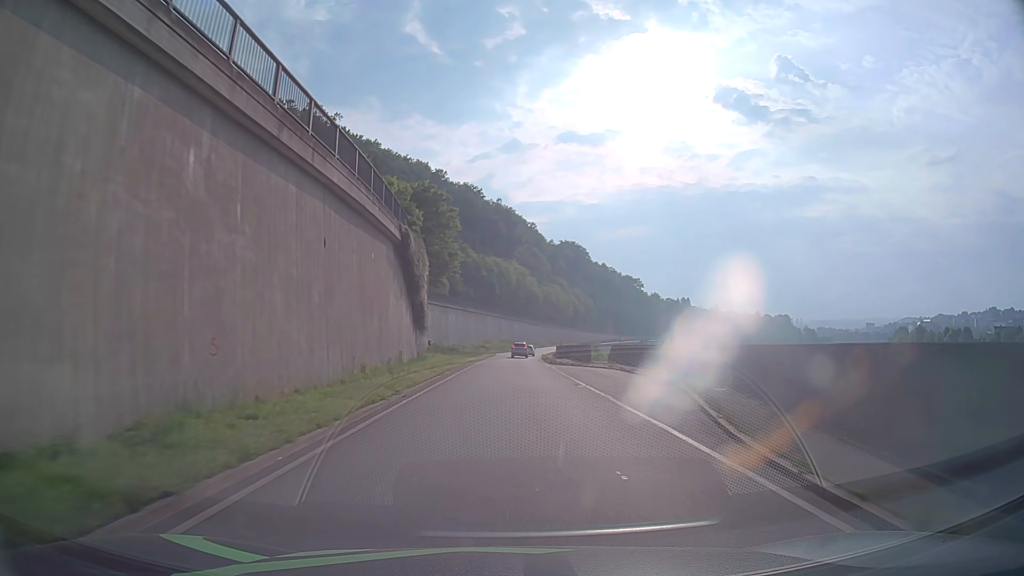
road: primary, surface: asphalt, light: Day
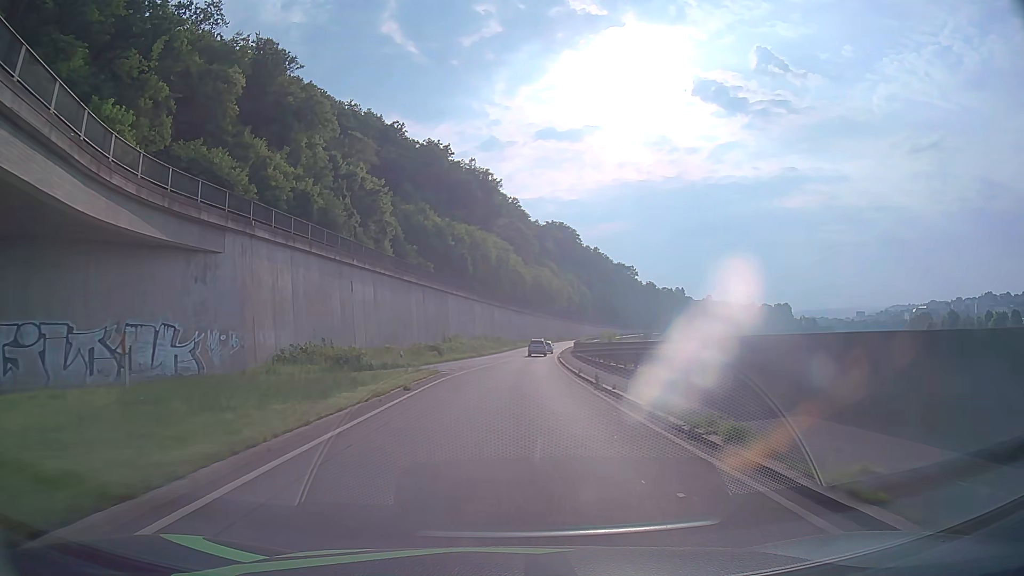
(+0.6, +53.7) m; +1°
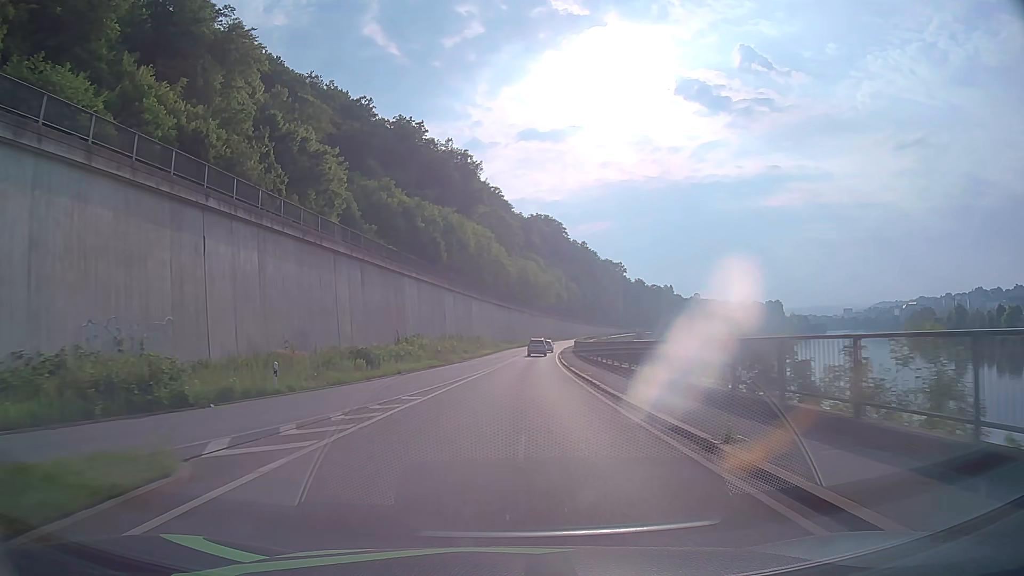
(+0.4, +21.6) m; +2°
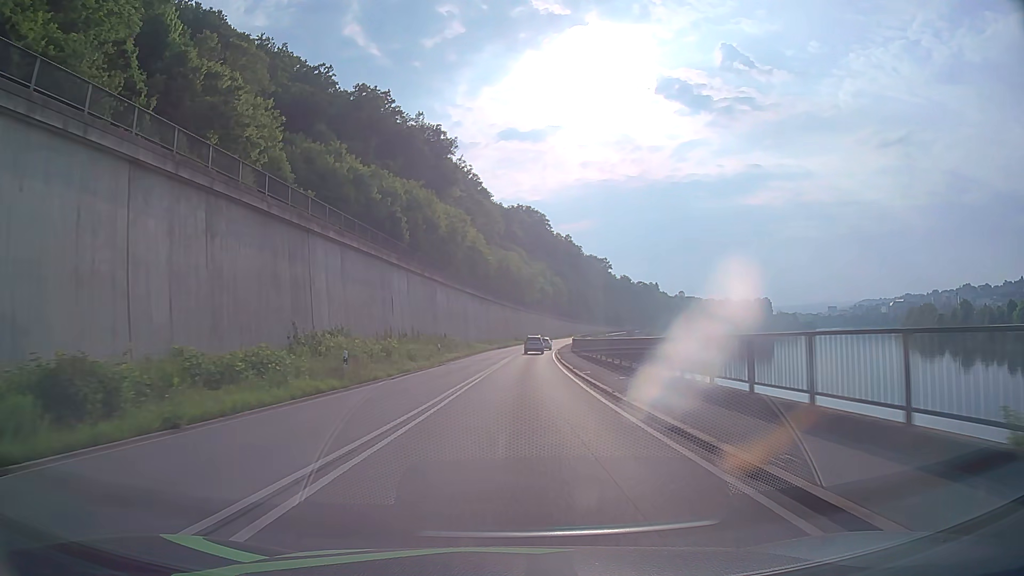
(+0.3, +21.6) m; +2°
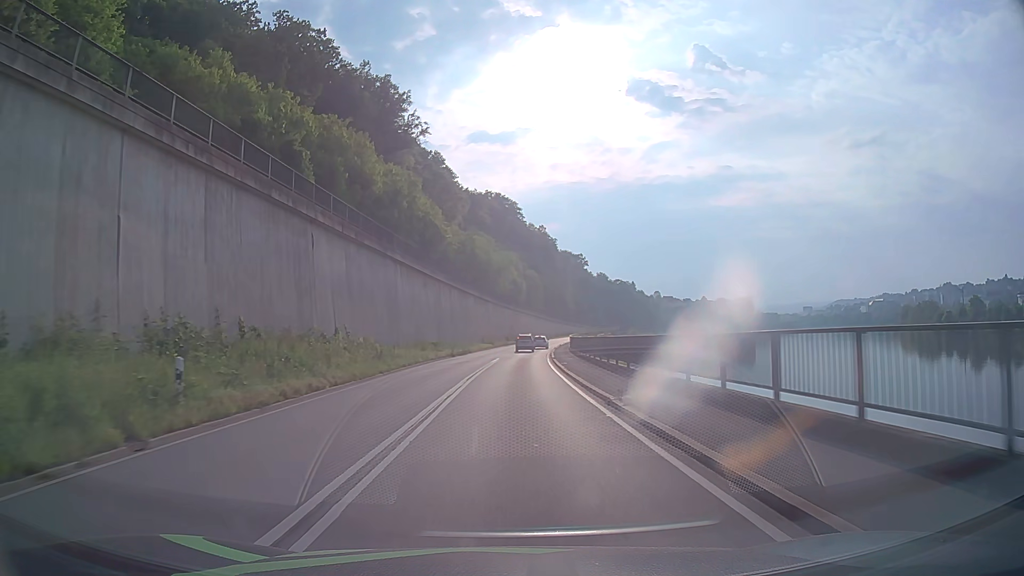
(+0.7, +32.3) m; +2°
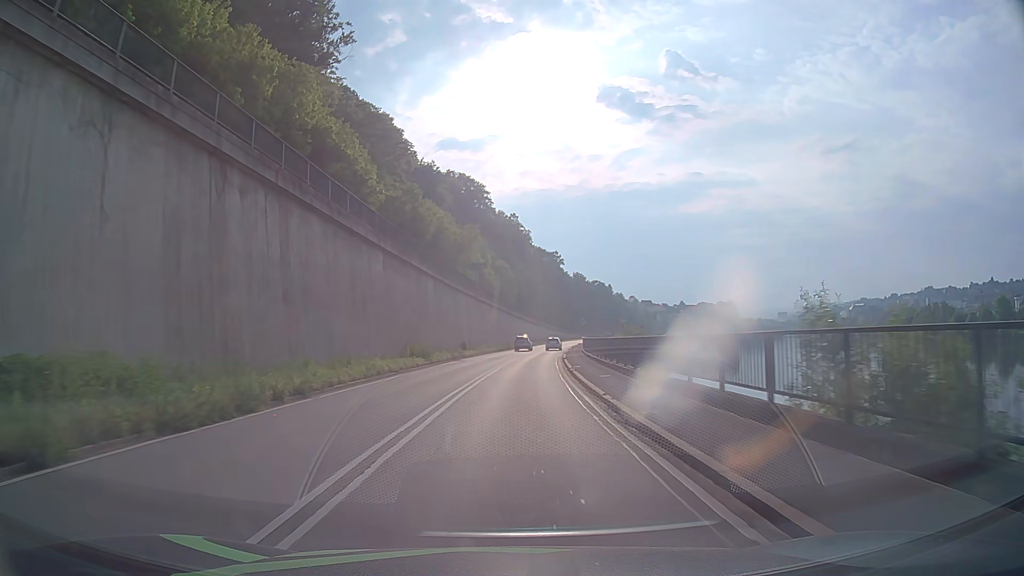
(+1.0, +42.8) m; +3°
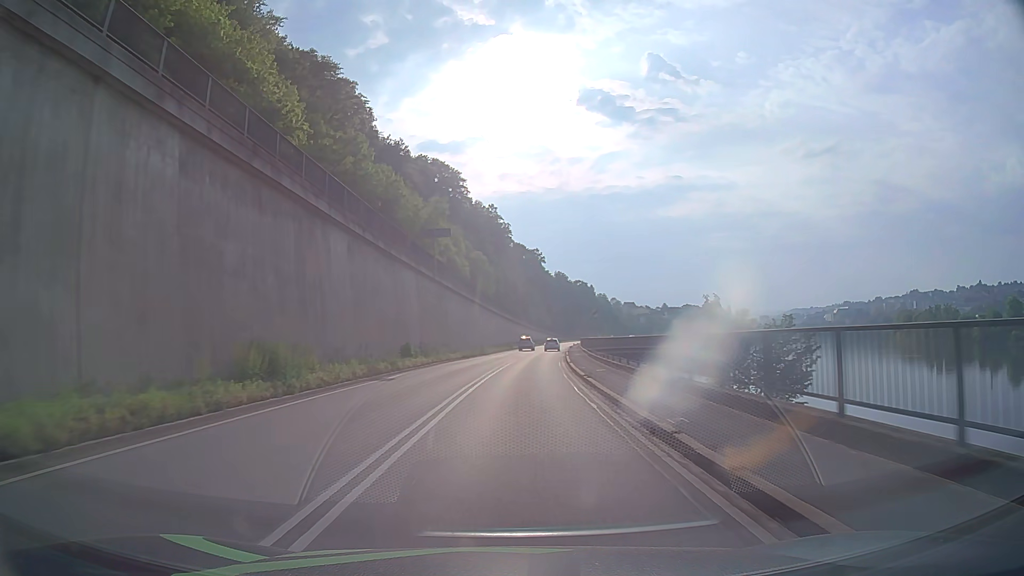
(+0.2, +21.4) m; +2°
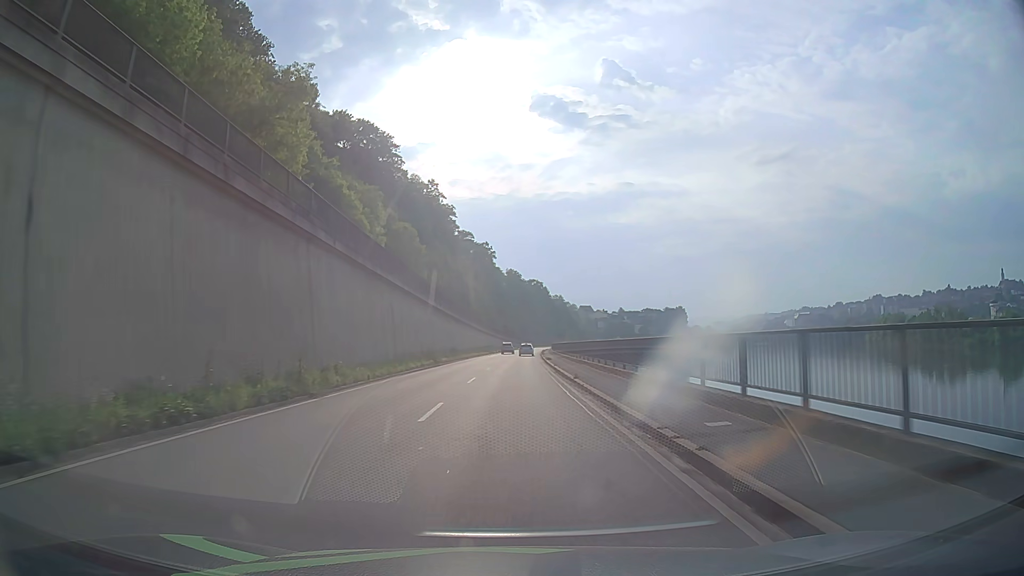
(+1.6, +42.8) m; +4°
(0, +10) (0, +20) (0, +30) (+1, +40) (+1, +50) (+1, +60) (+2, +70) (+2, +80) (+2, +90) (+3, +100) m
